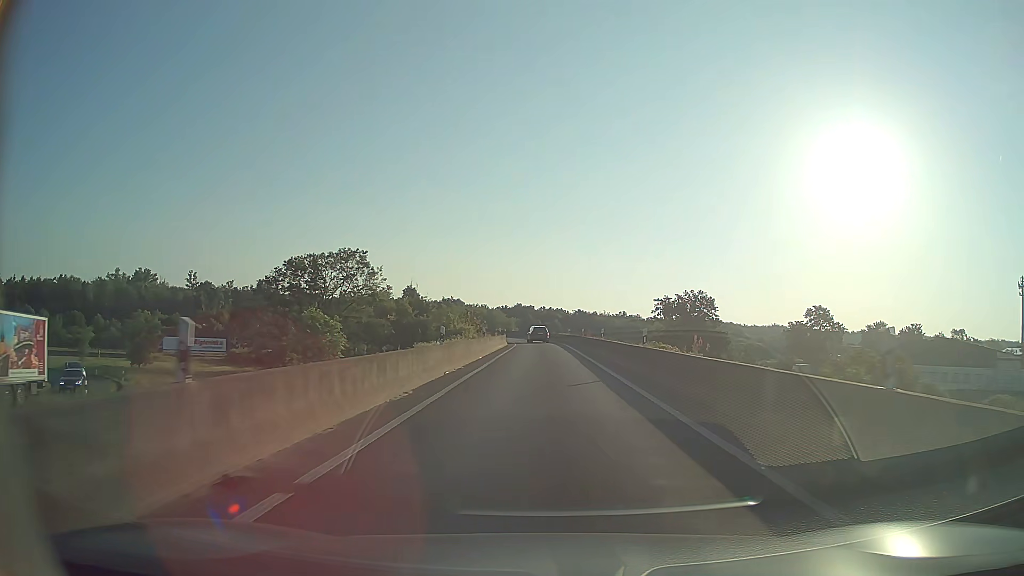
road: motorway_link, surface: asphalt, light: Day
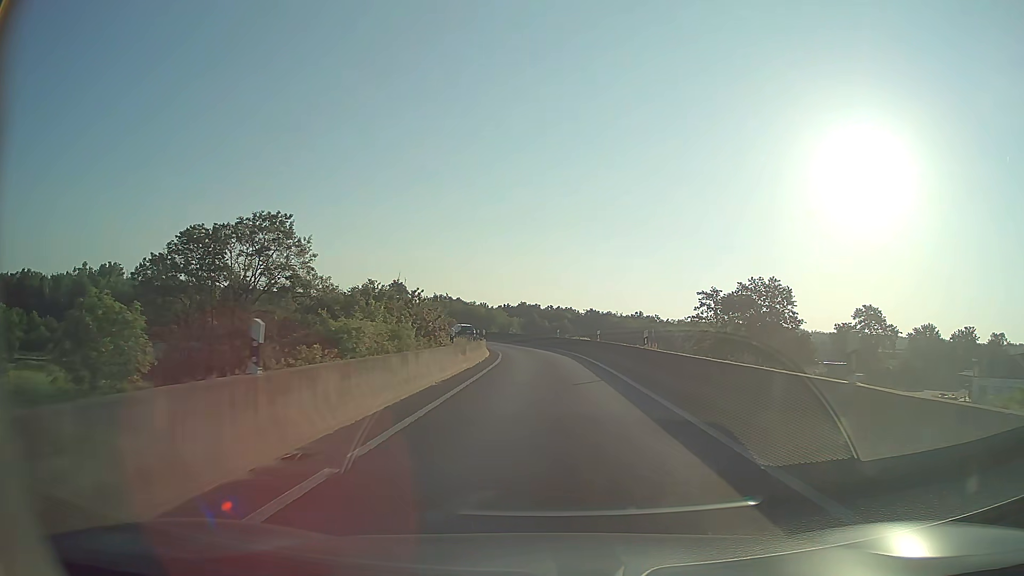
(-0.1, +28.9) m; 0°
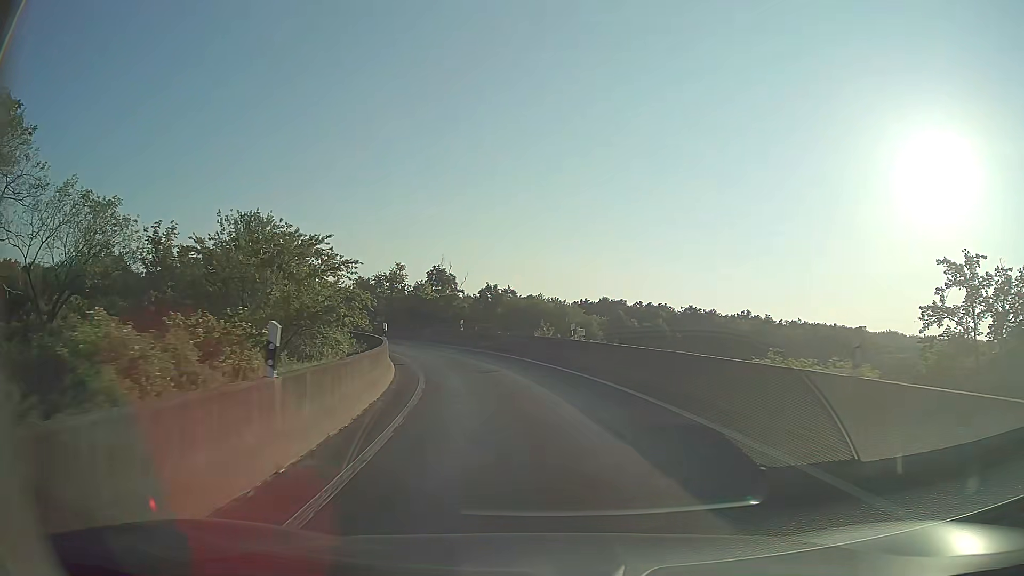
(-1.3, +45.2) m; -7°
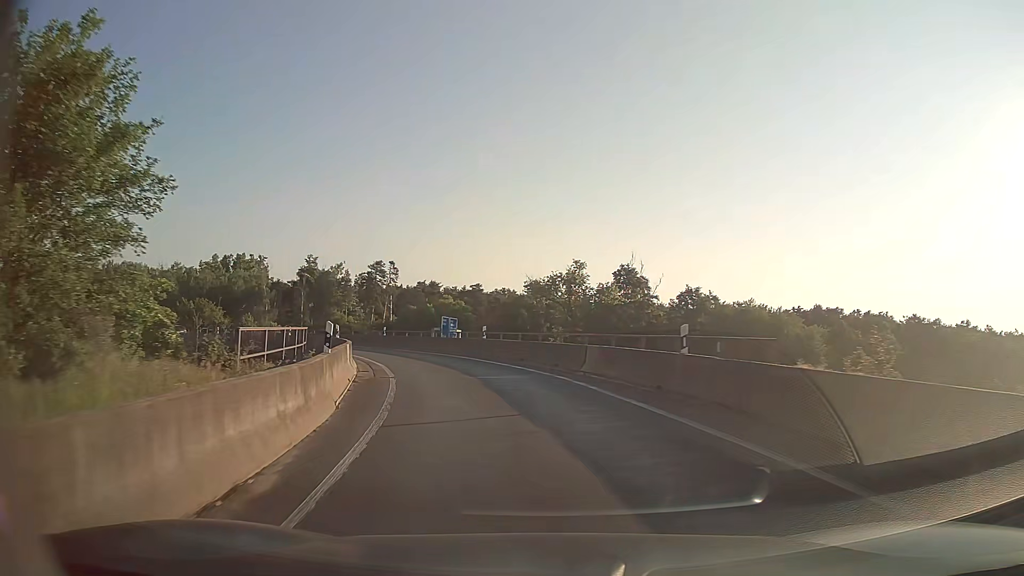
(-3.3, +25.1) m; -16°
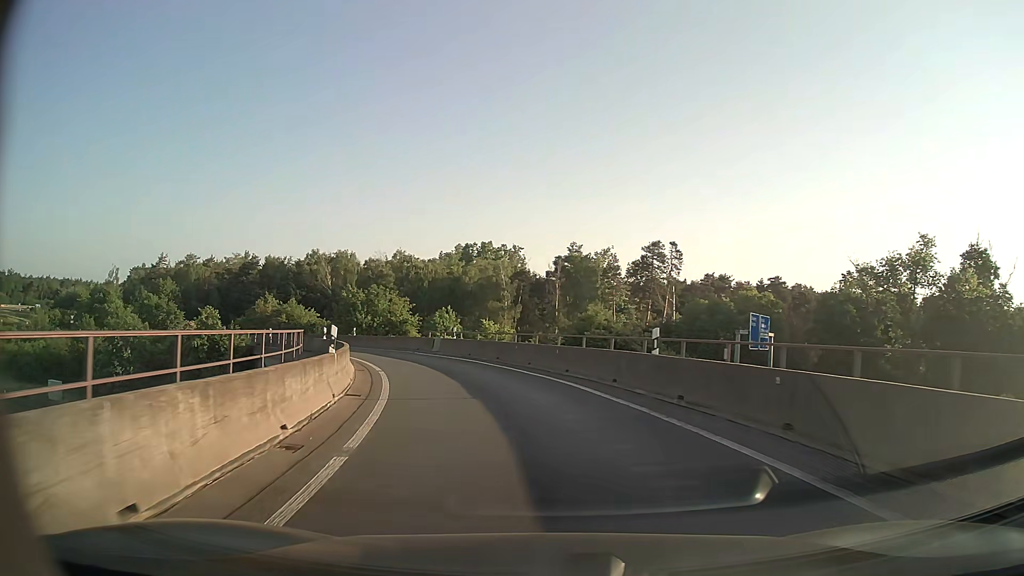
(-6.6, +30.9) m; -24°
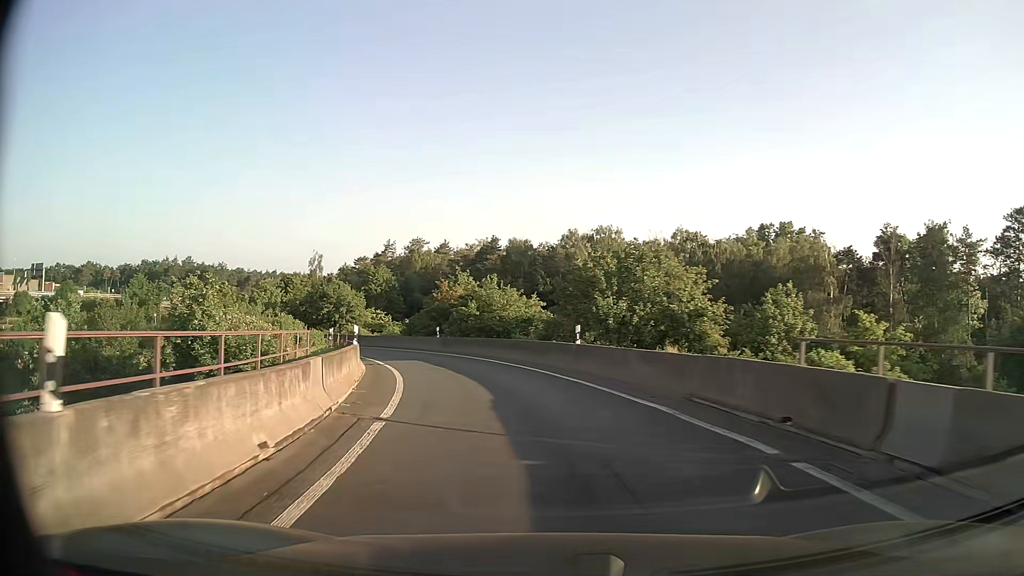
(-6.1, +29.7) m; -23°
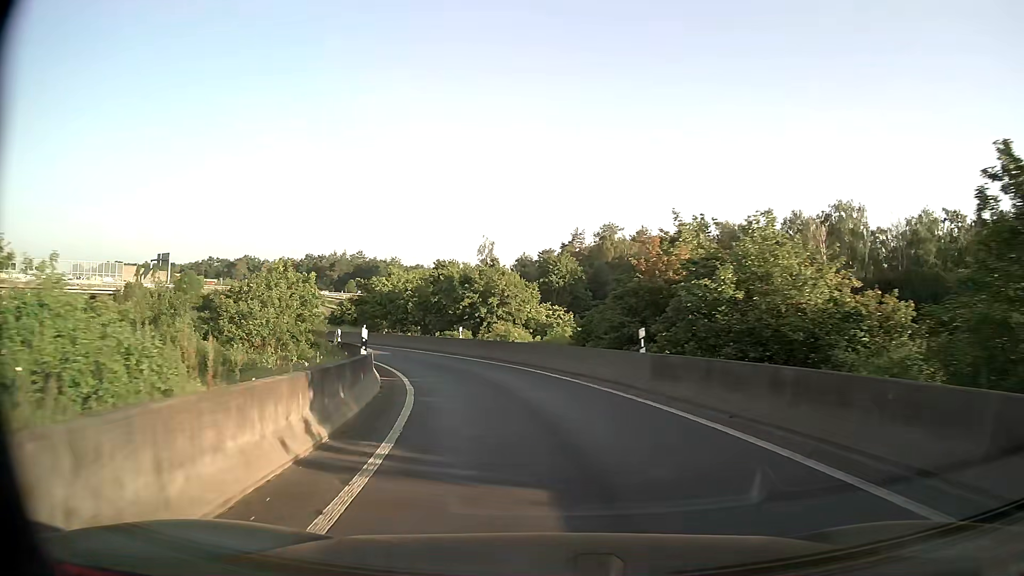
(-3.3, +22.1) m; -17°
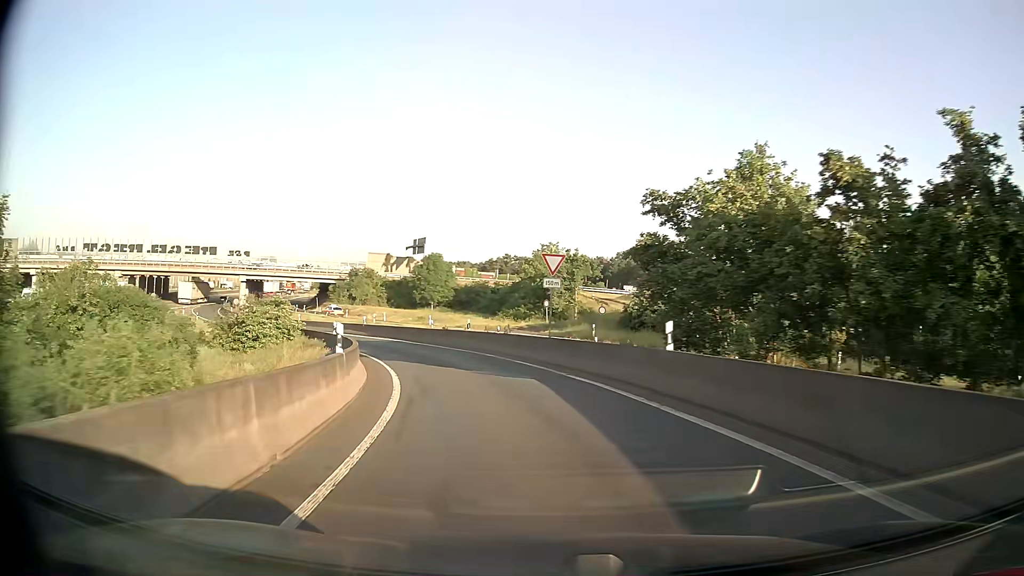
(-8.6, +36.4) m; -27°
(-1, +10) (-3, +20) (-6, +29) (-10, +38) (-16, +47) (-22, +54) (-28, +62) (-34, +70) (-40, +78) (-46, +86) m
